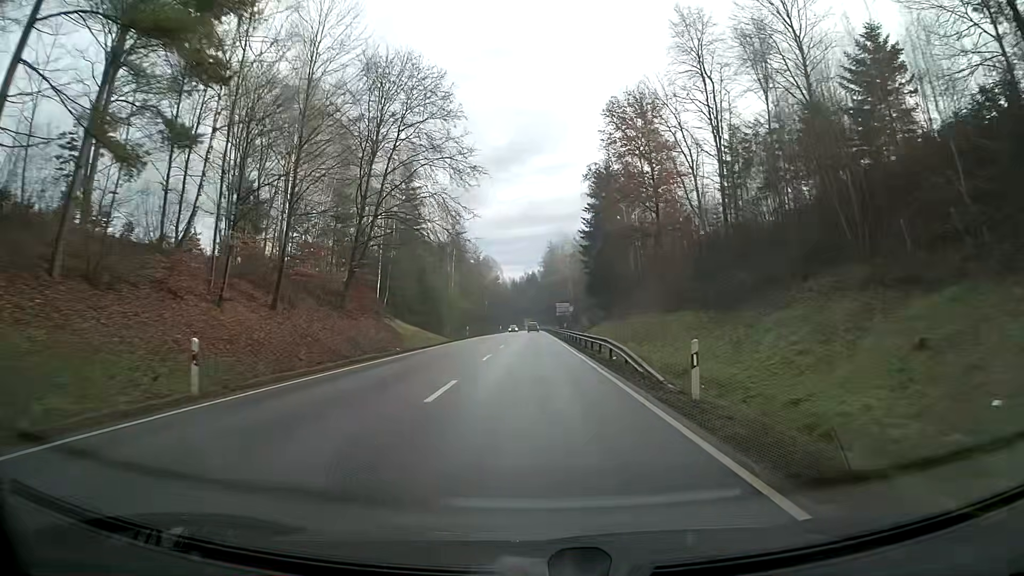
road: primary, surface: asphalt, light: Day
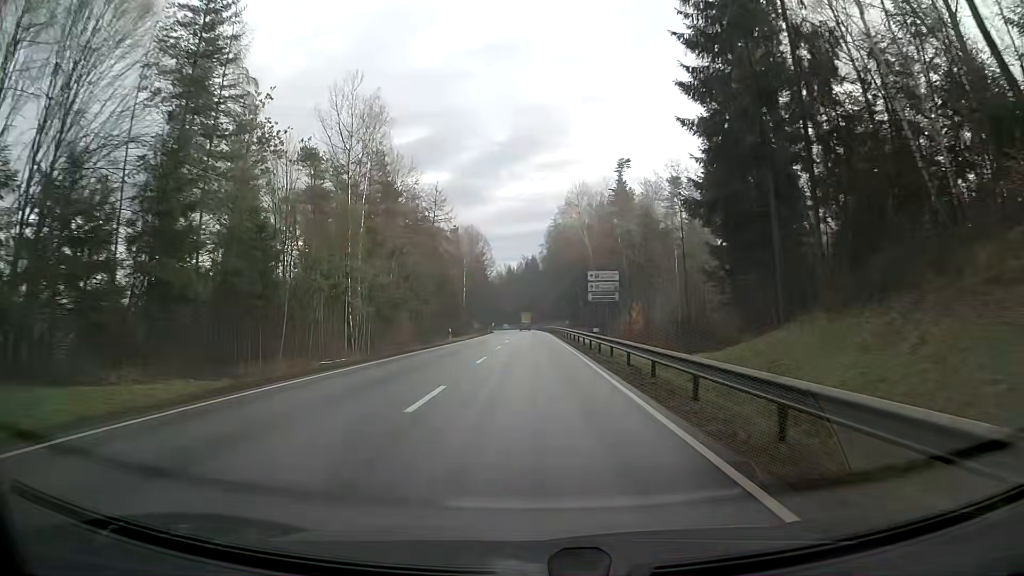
(+0.1, +61.7) m; 0°
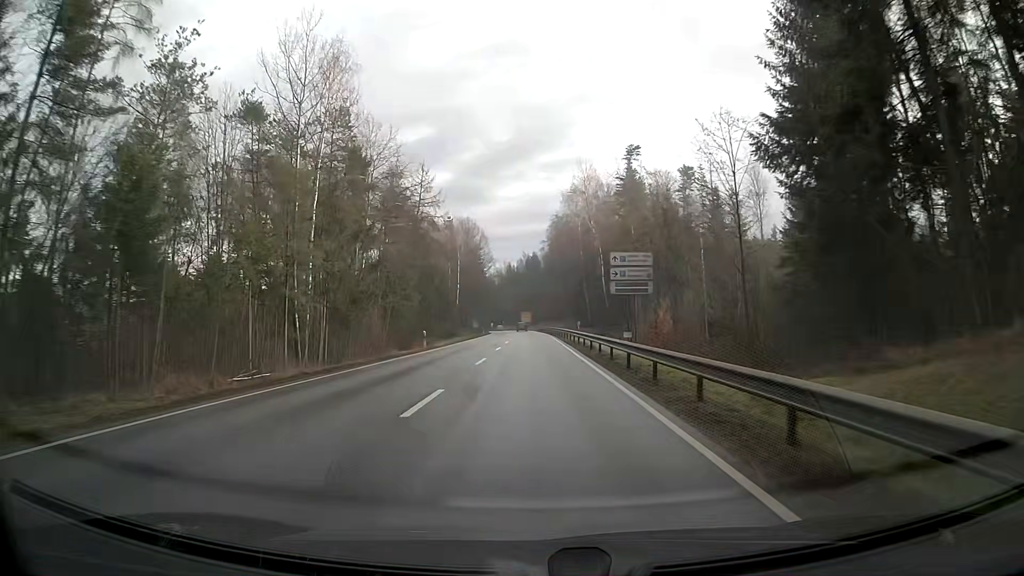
(0.0, +12.4) m; 0°
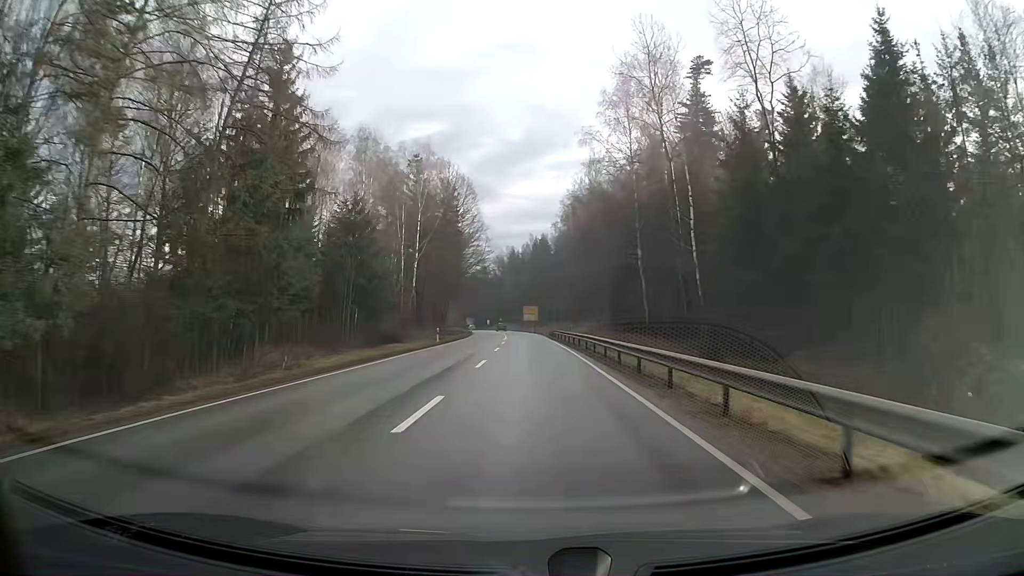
(-0.2, +49.6) m; 0°
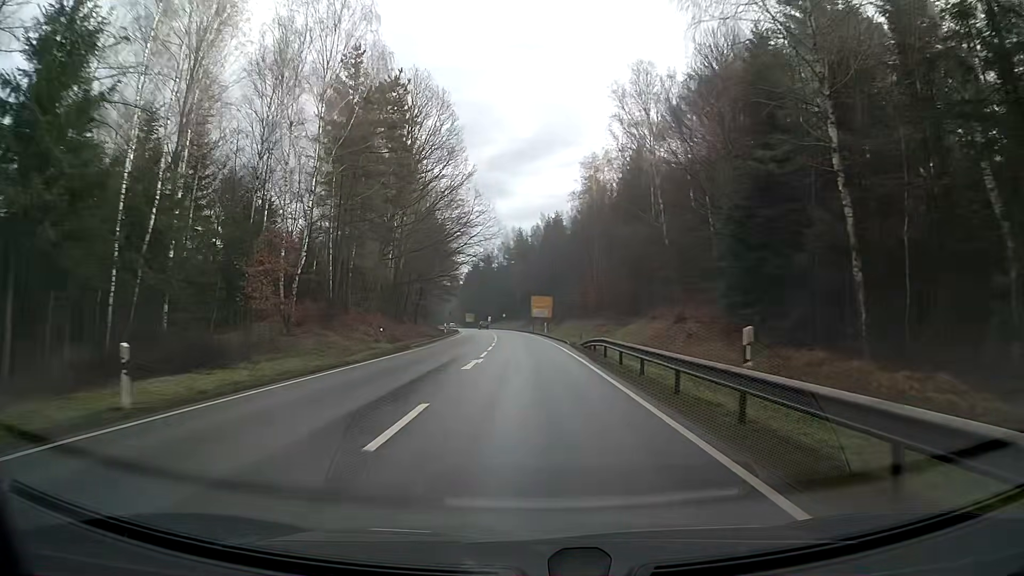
(-0.2, +37.2) m; -1°
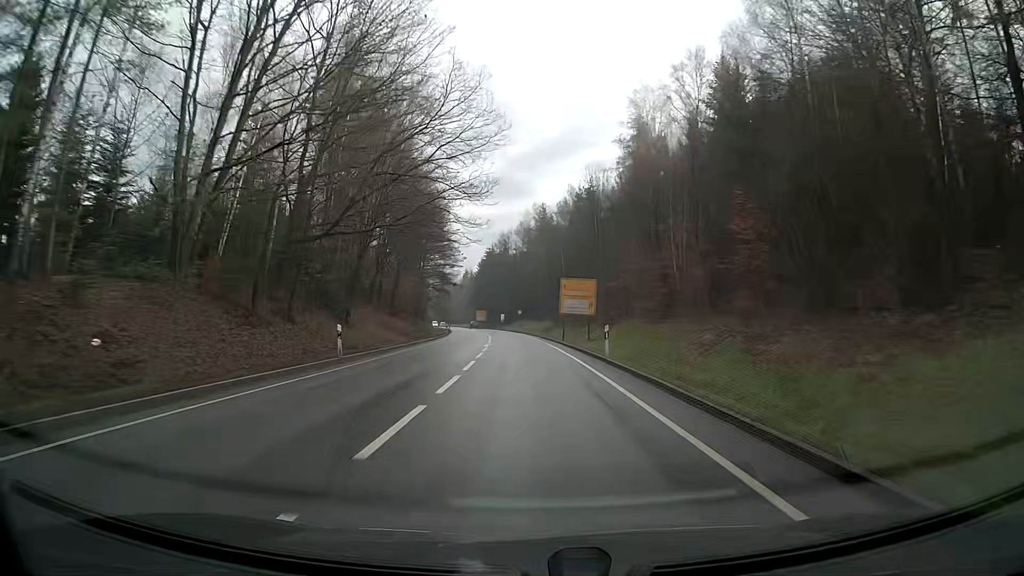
(-0.6, +37.2) m; -2°
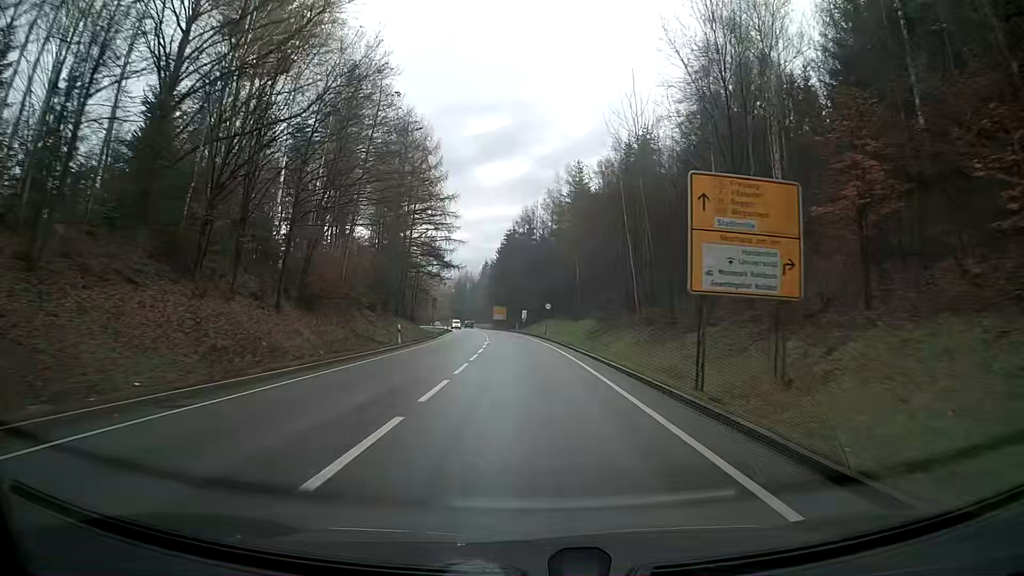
(-0.7, +37.2) m; -2°
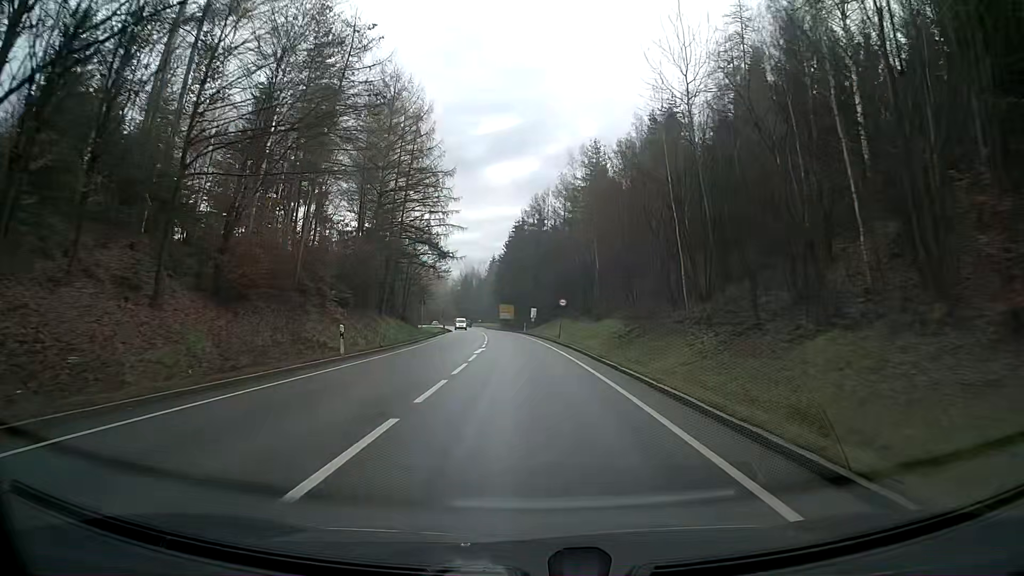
(-0.1, +12.4) m; -1°
